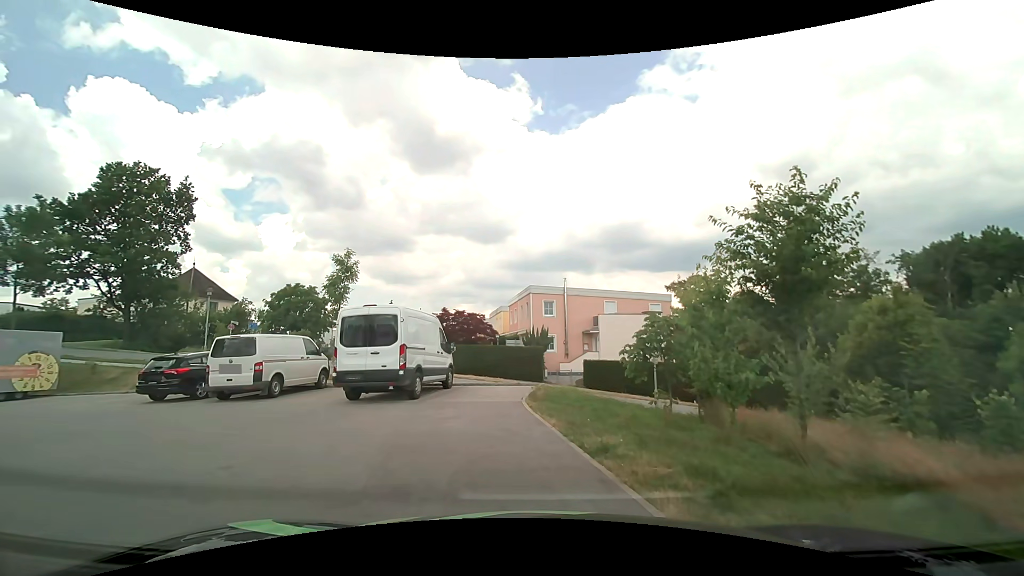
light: Day
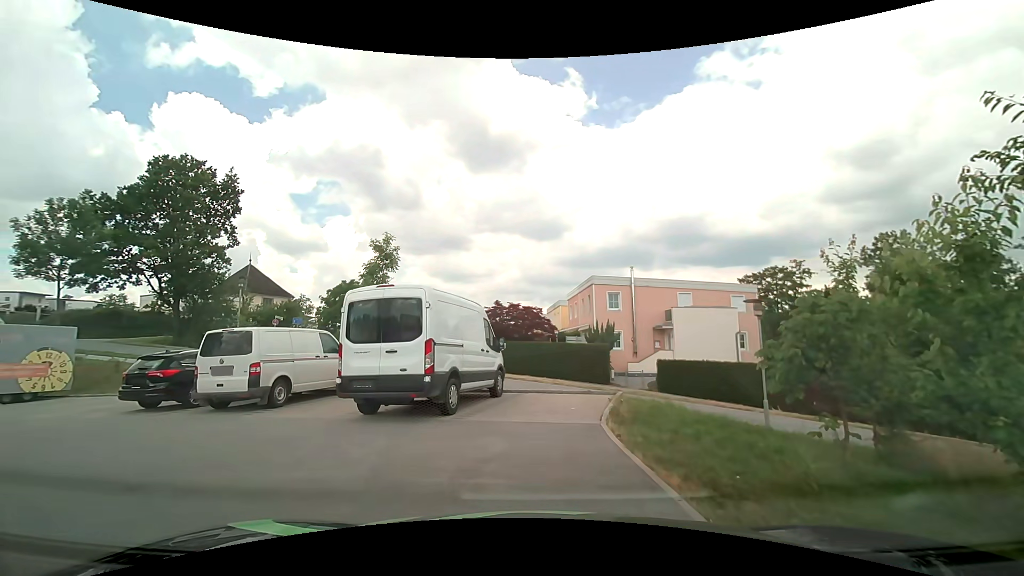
(-0.2, +3.9) m; -7°
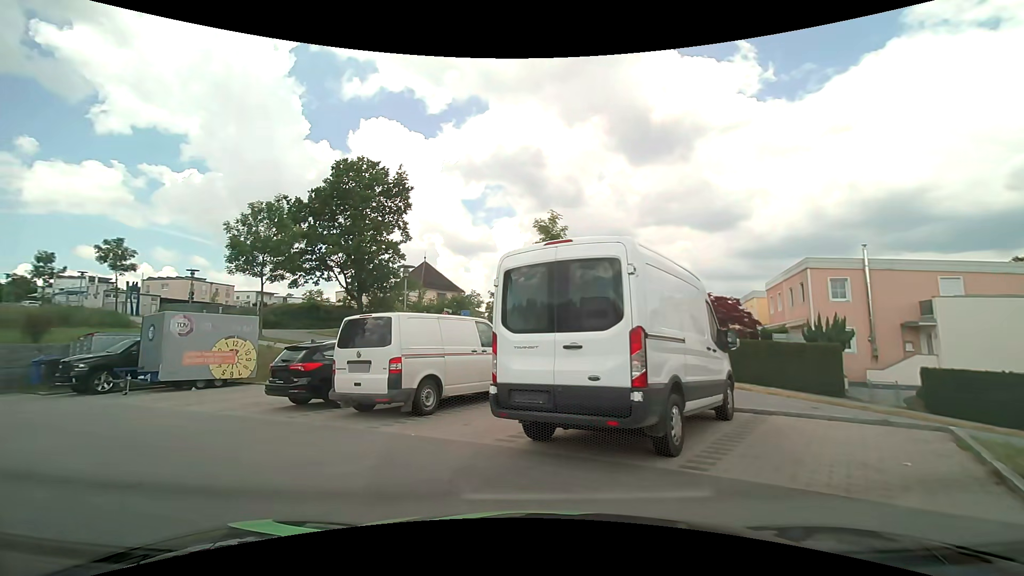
(-0.5, +3.8) m; -19°
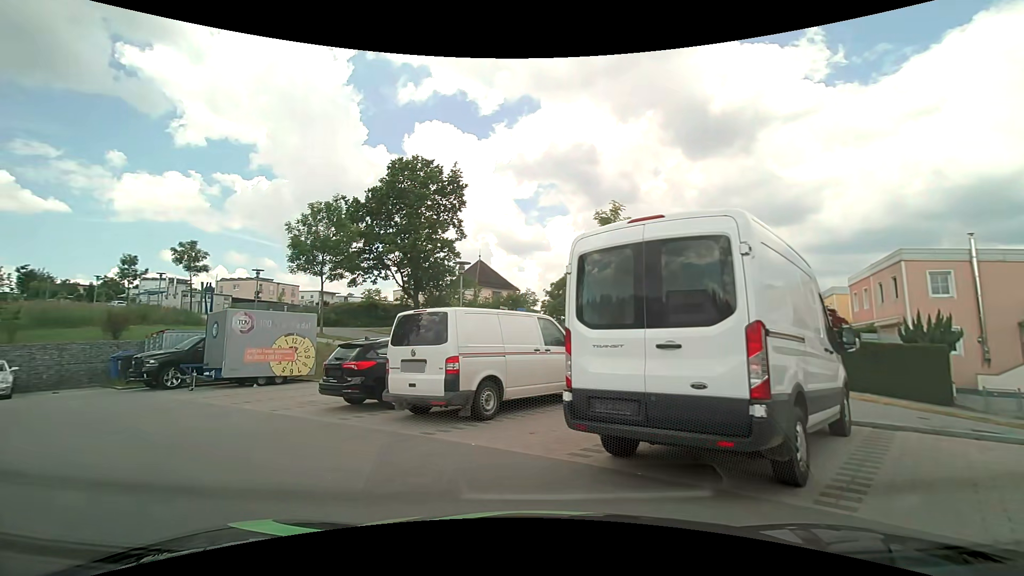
(0.0, +1.0) m; -7°
